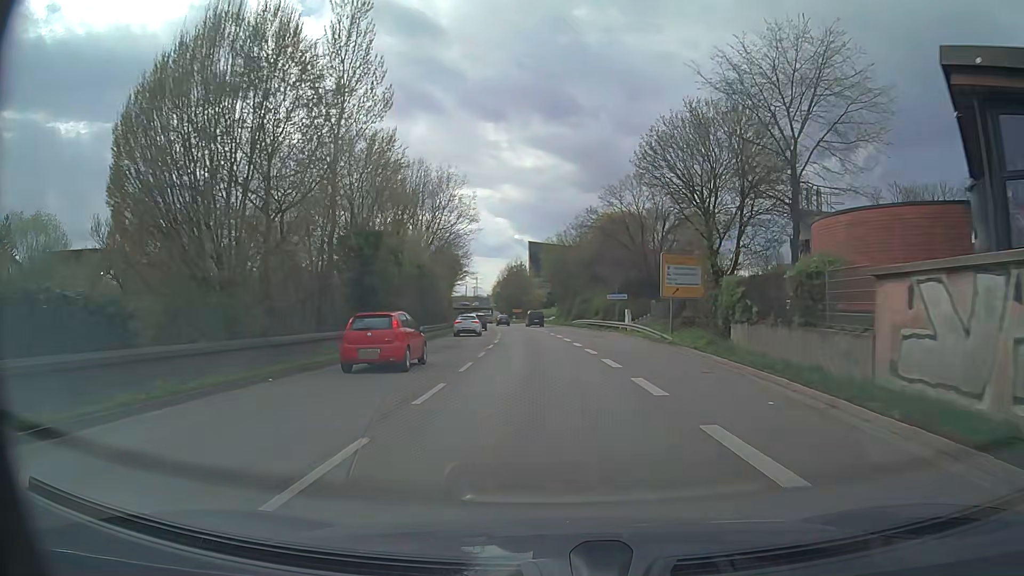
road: trunk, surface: asphalt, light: Day
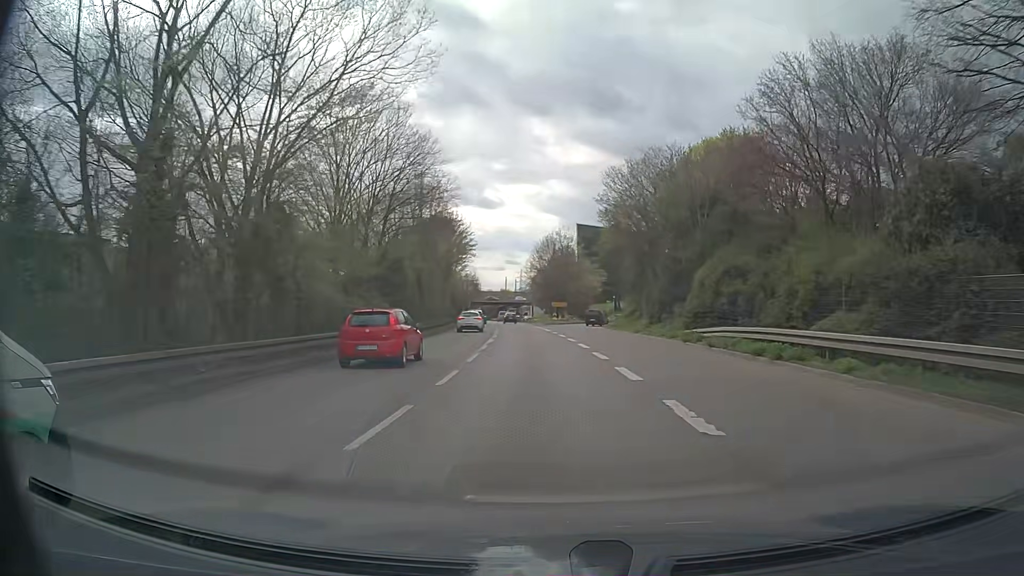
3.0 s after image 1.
(-1.4, +45.7) m; -4°
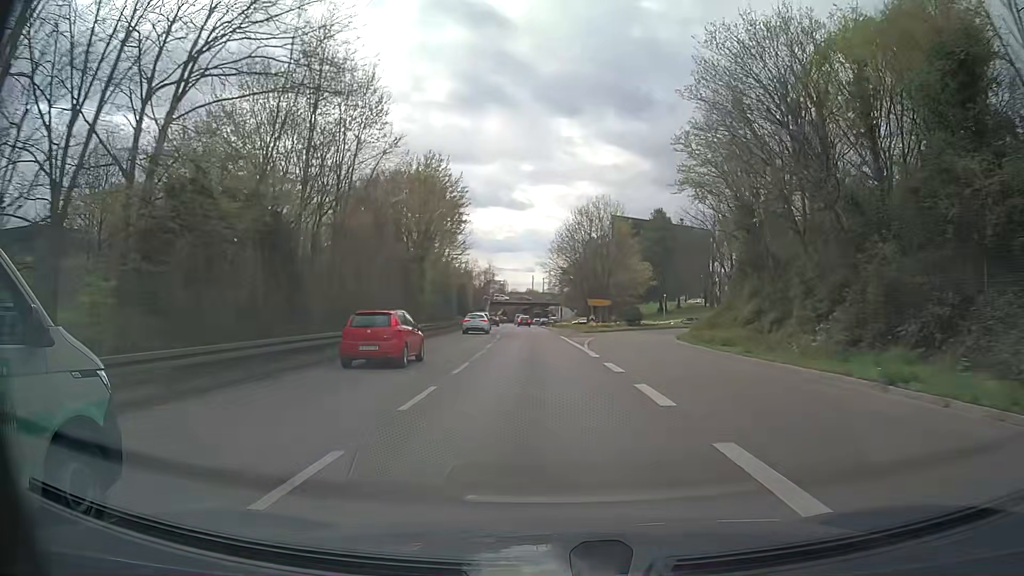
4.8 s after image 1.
(-0.8, +27.2) m; -3°
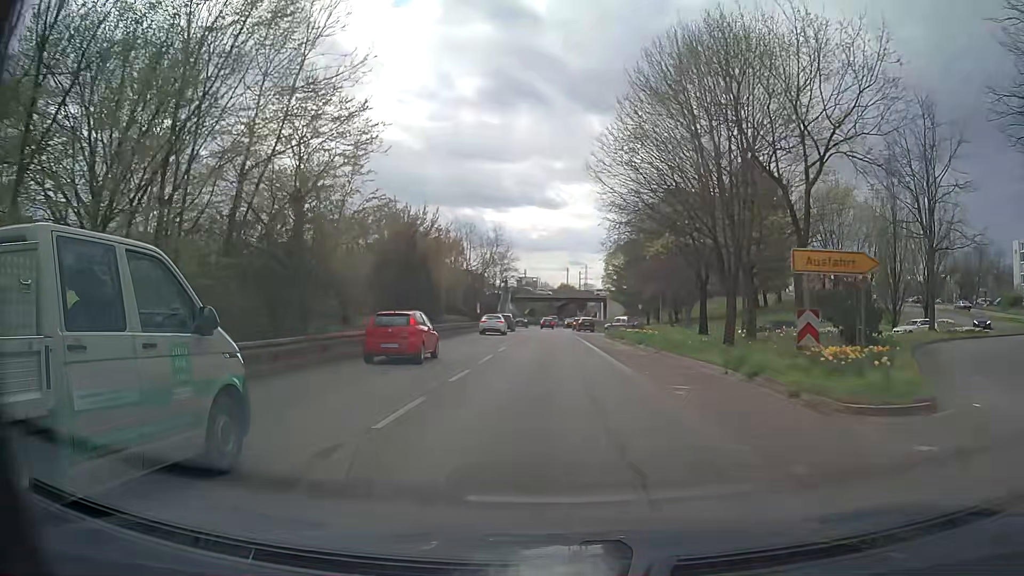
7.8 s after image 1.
(-1.3, +43.6) m; -3°
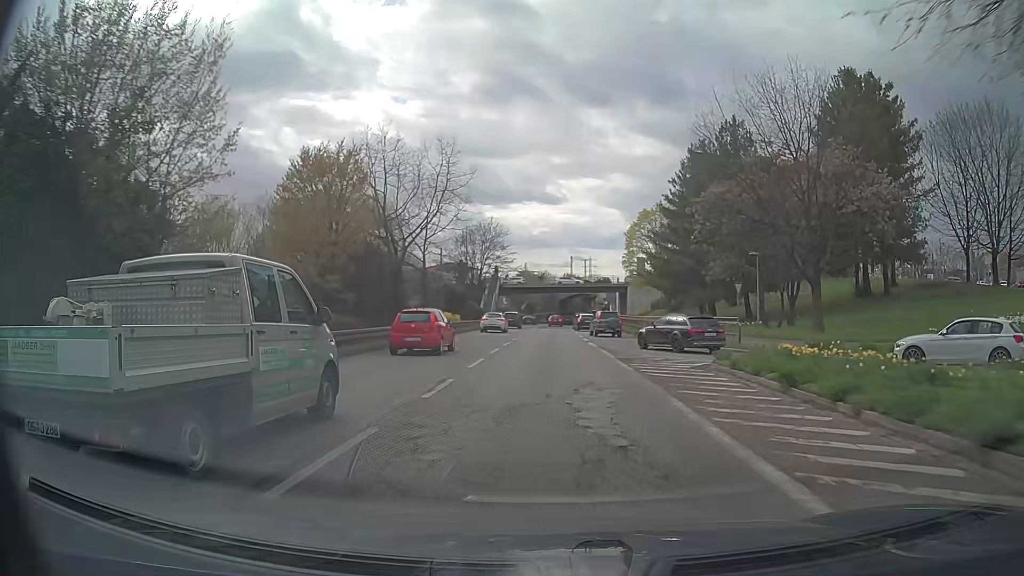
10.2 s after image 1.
(+0.1, +33.2) m; 0°
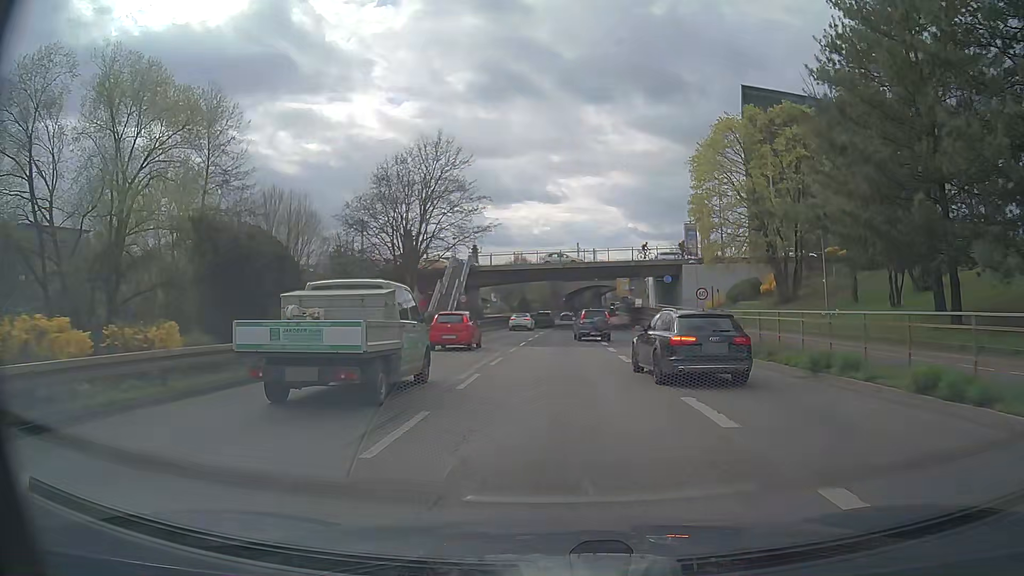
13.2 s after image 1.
(-0.1, +40.5) m; 0°
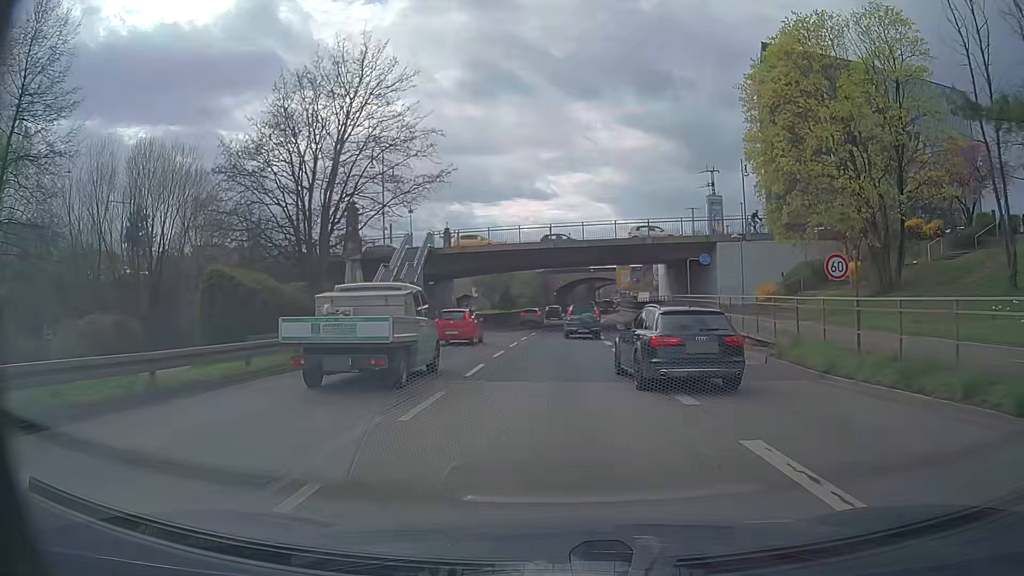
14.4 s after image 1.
(+0.2, +16.1) m; +1°
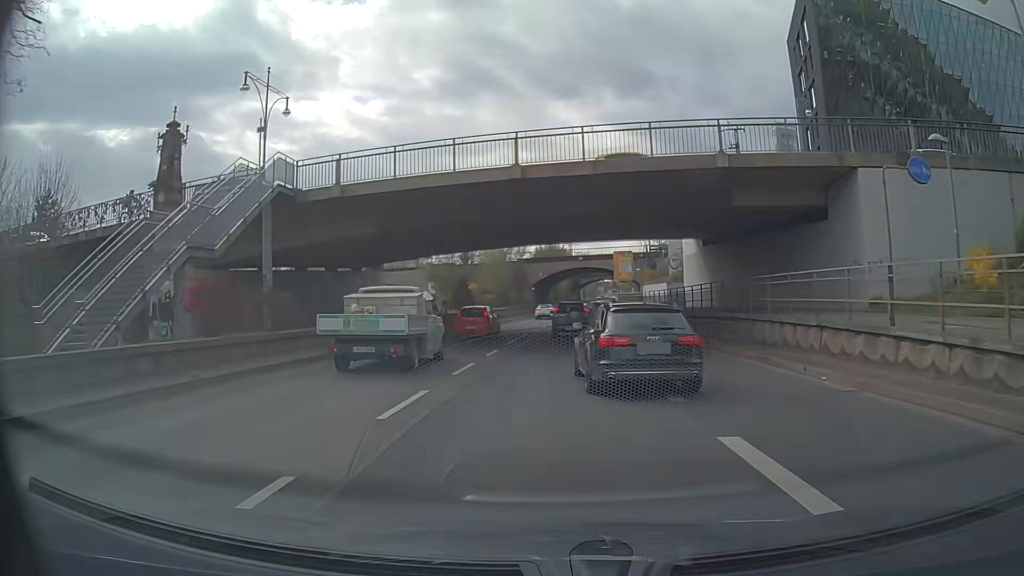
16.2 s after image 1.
(+0.3, +23.9) m; +2°
